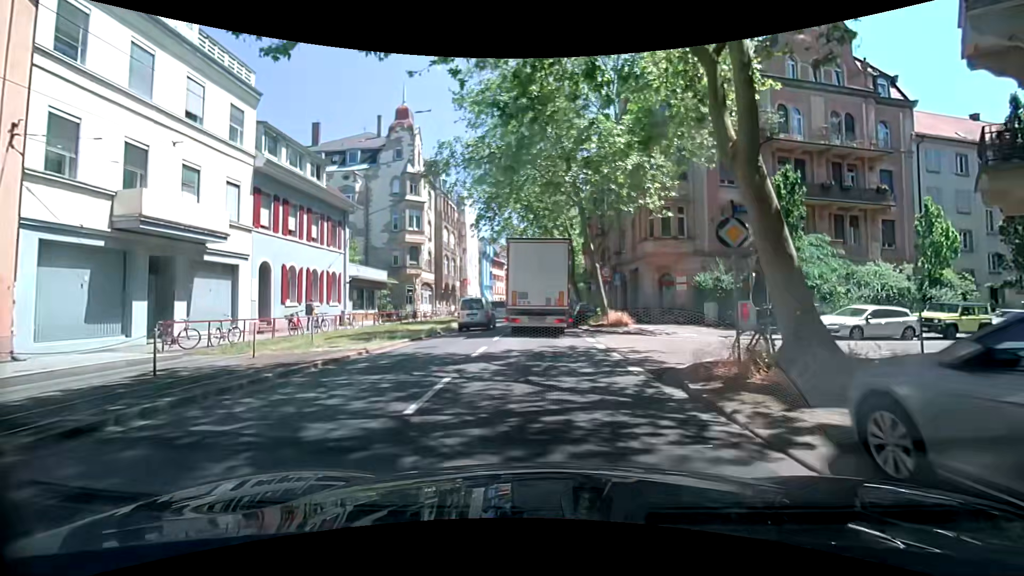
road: primary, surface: asphalt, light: Day
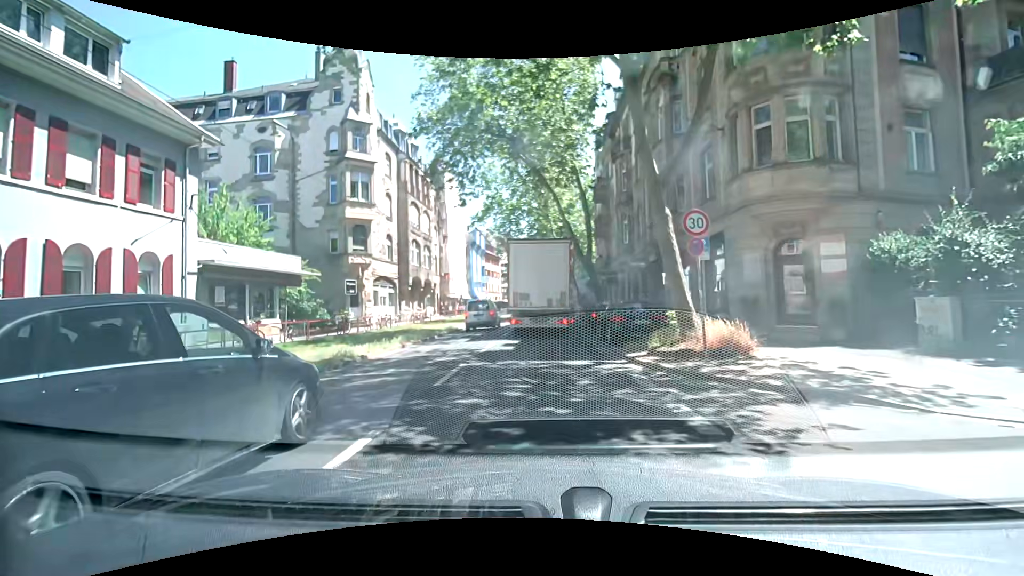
(-0.3, +15.8) m; -1°
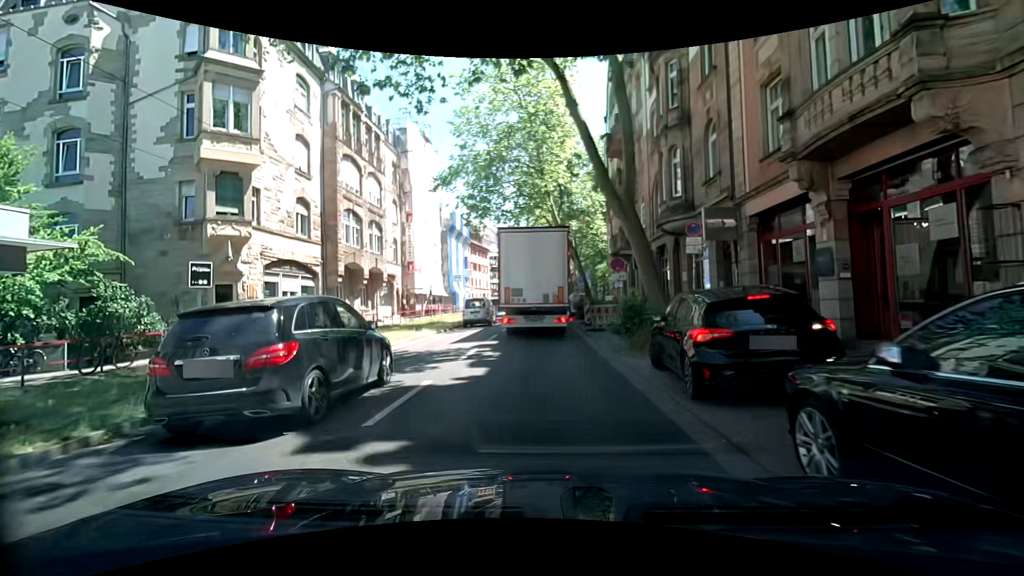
(-0.2, +14.8) m; -2°
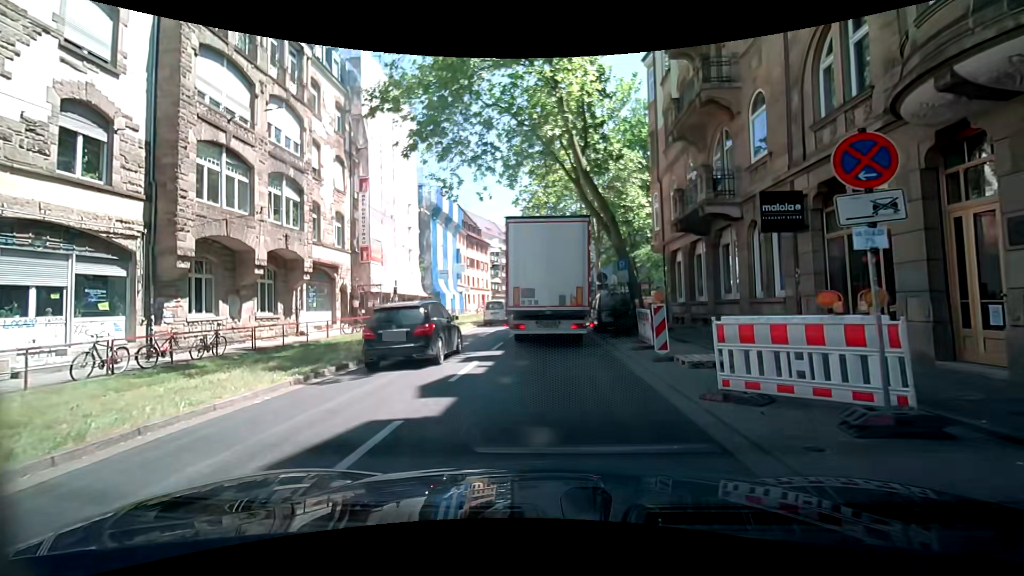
(+0.2, +14.6) m; 0°
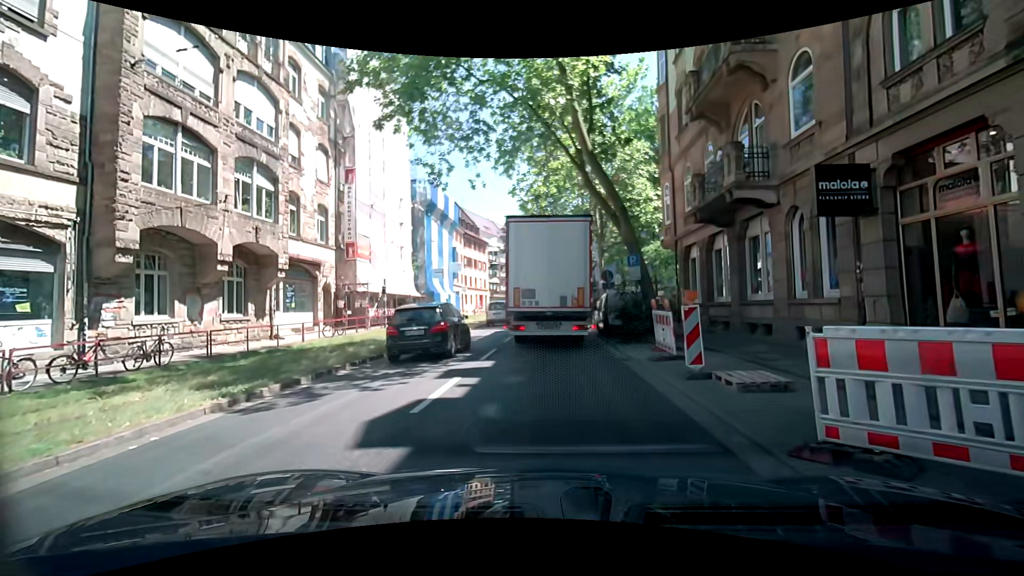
(0.0, +2.5) m; 0°
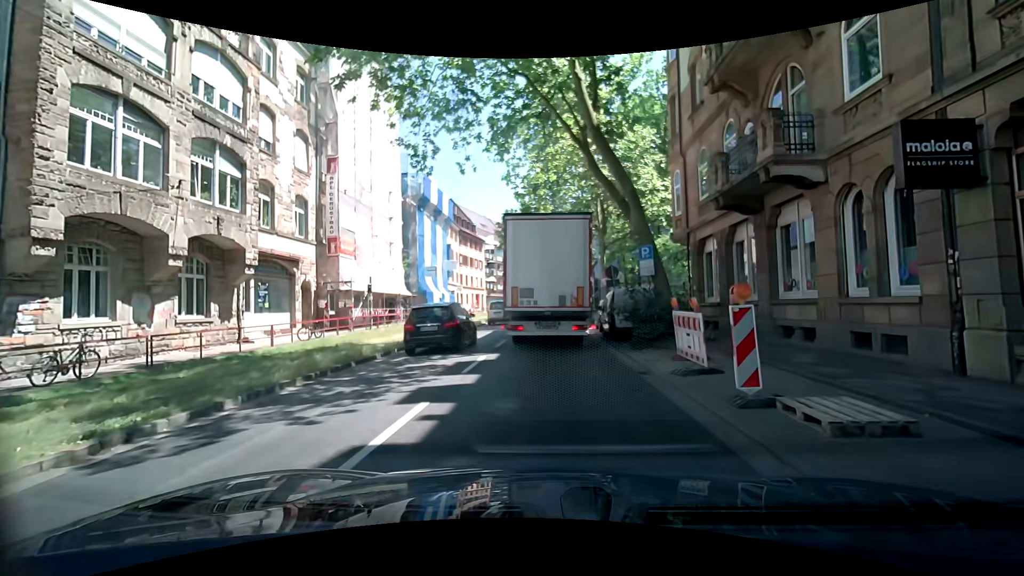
(+0.1, +2.4) m; 0°
